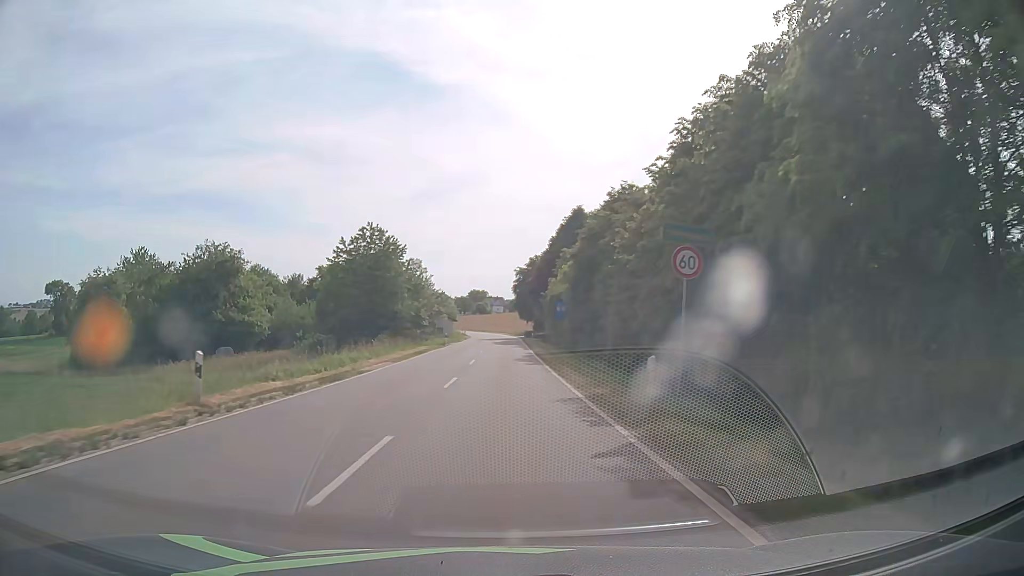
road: tertiary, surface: asphalt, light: Day
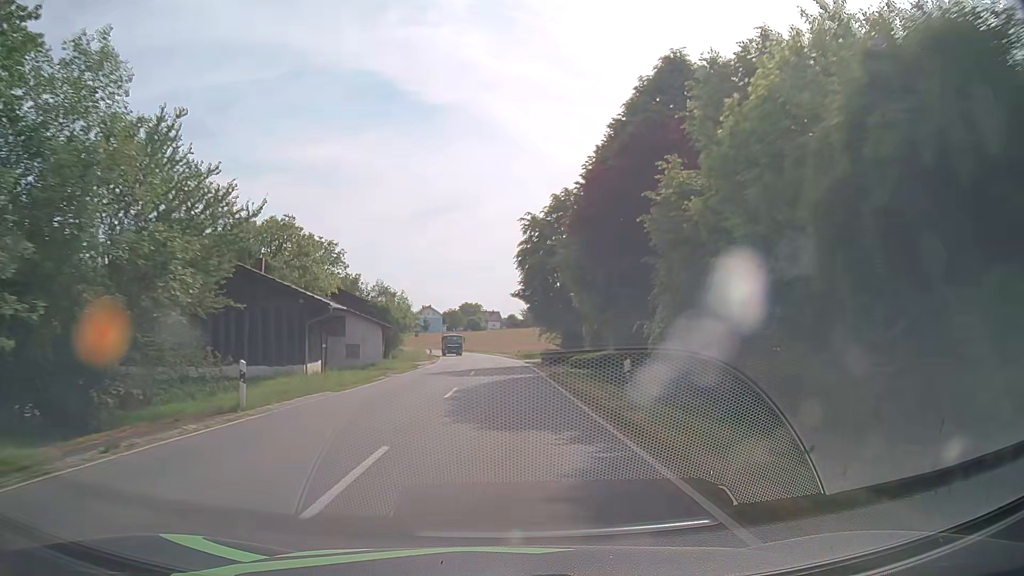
(+0.1, +48.2) m; 0°
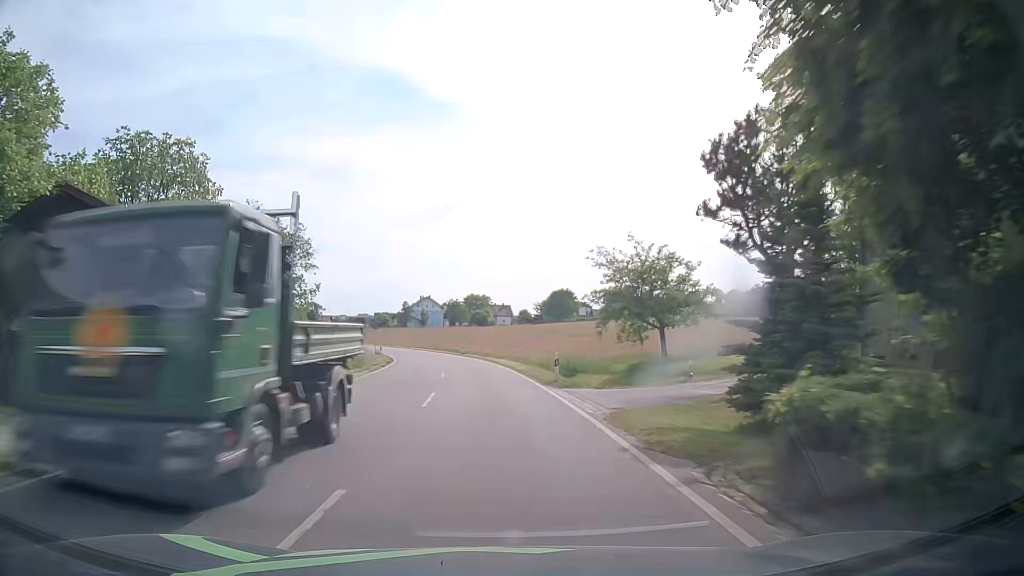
(-0.1, +39.0) m; -1°
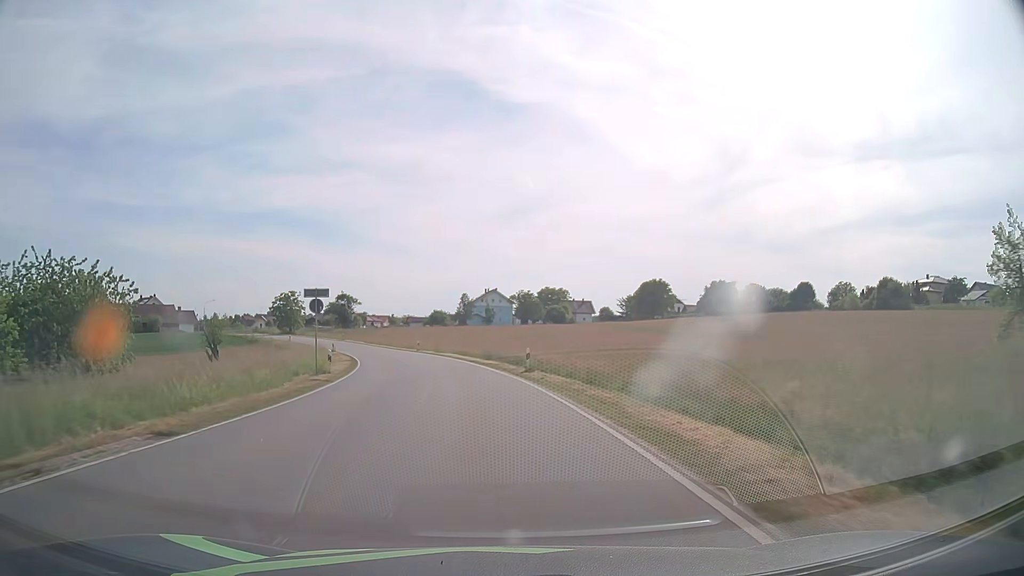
(-2.0, +37.7) m; -7°
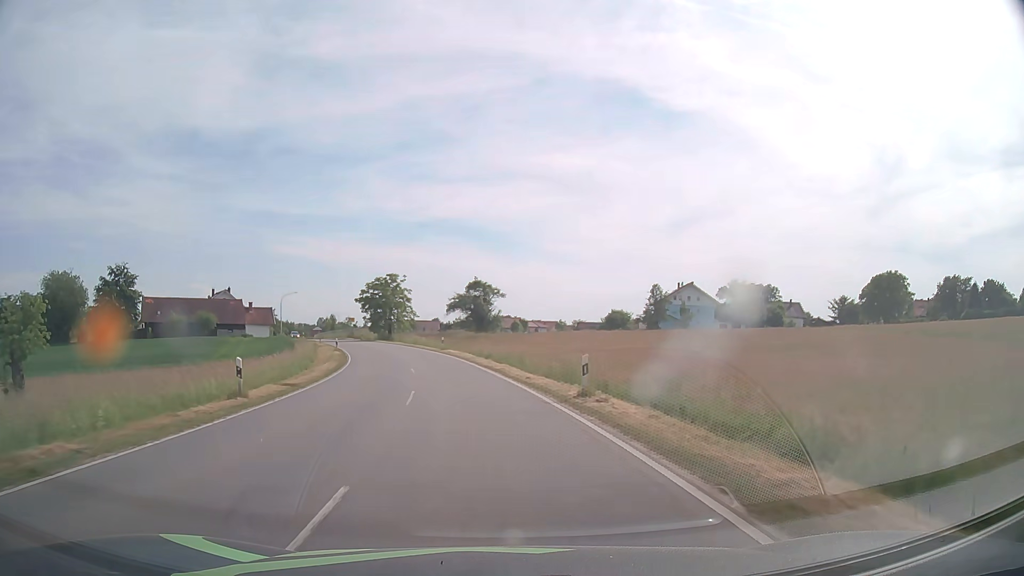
(-5.4, +46.5) m; -14°
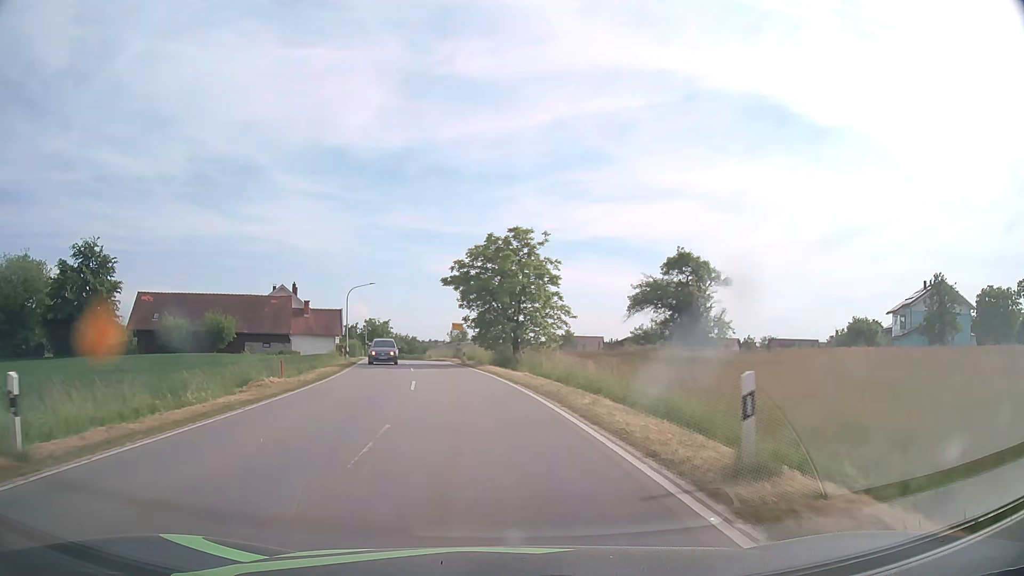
(-5.1, +43.1) m; -13°
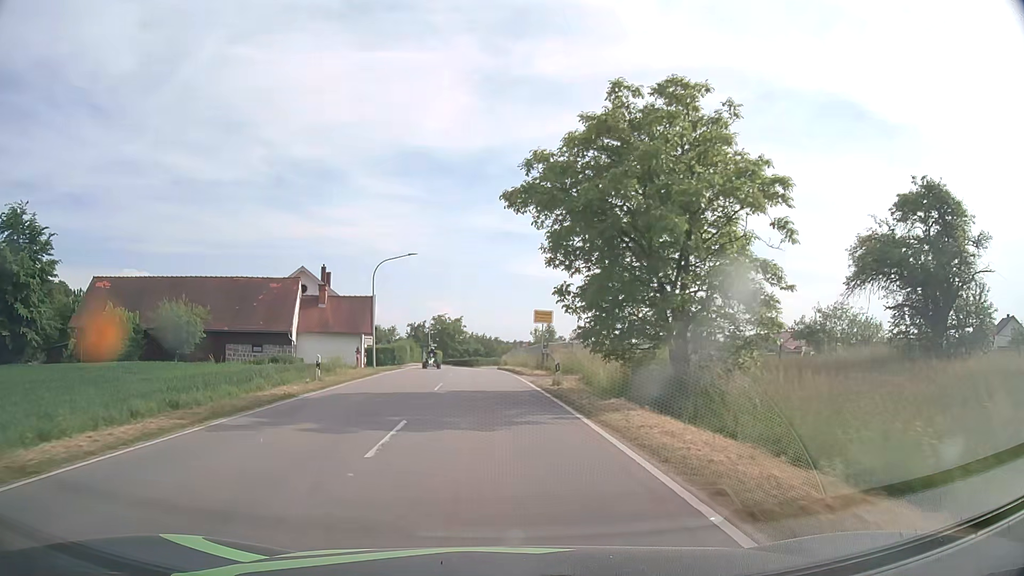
(-1.5, +23.3) m; -7°
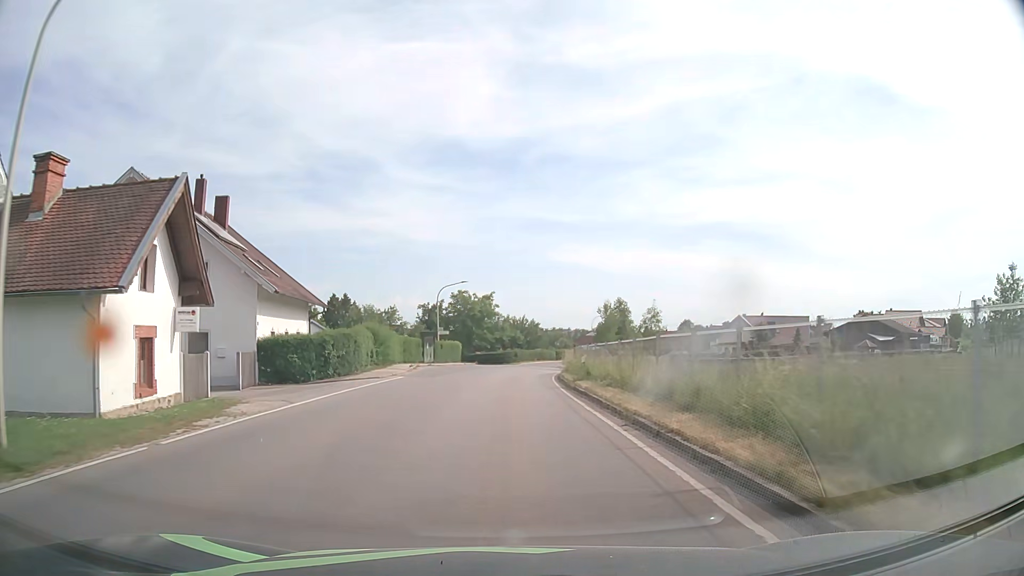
(-1.7, +36.9) m; -3°
(0, +10) (0, +20) (0, +30) (+1, +40) (+2, +50) (+3, +60) (+5, +70) (+8, +79) (+11, +89) (+14, +98) m
